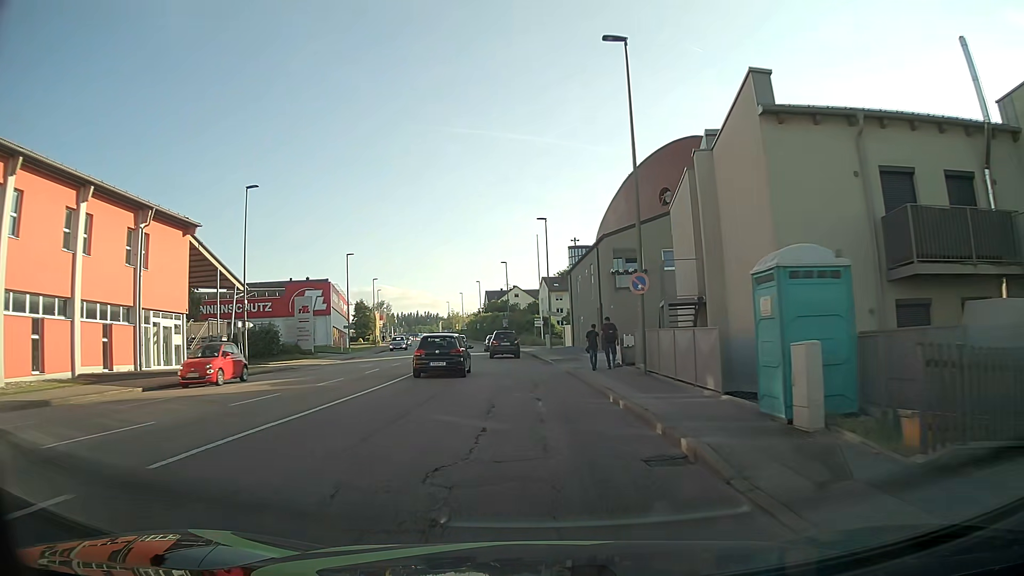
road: tertiary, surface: asphalt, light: Day
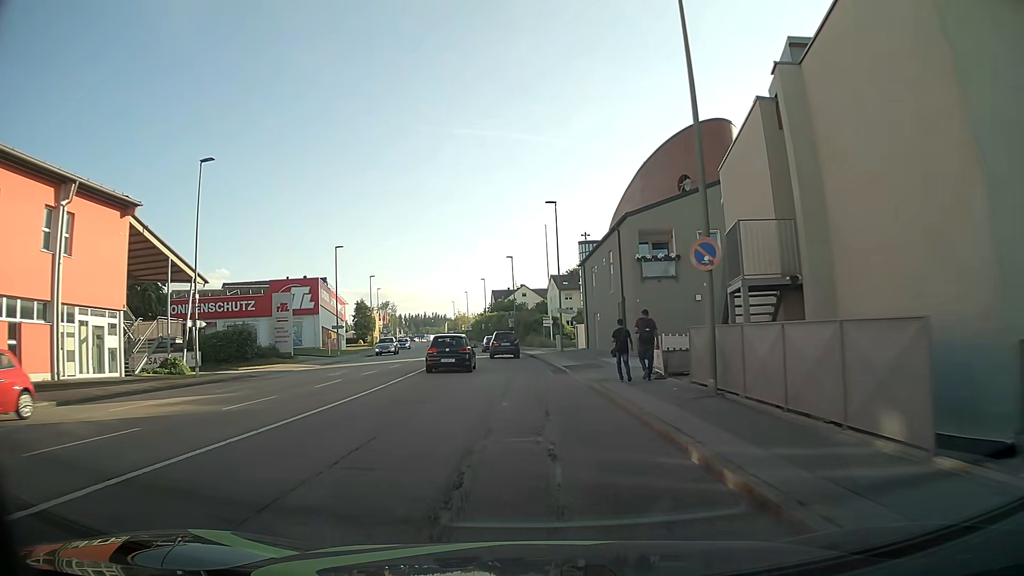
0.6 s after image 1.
(-0.1, +6.8) m; -1°
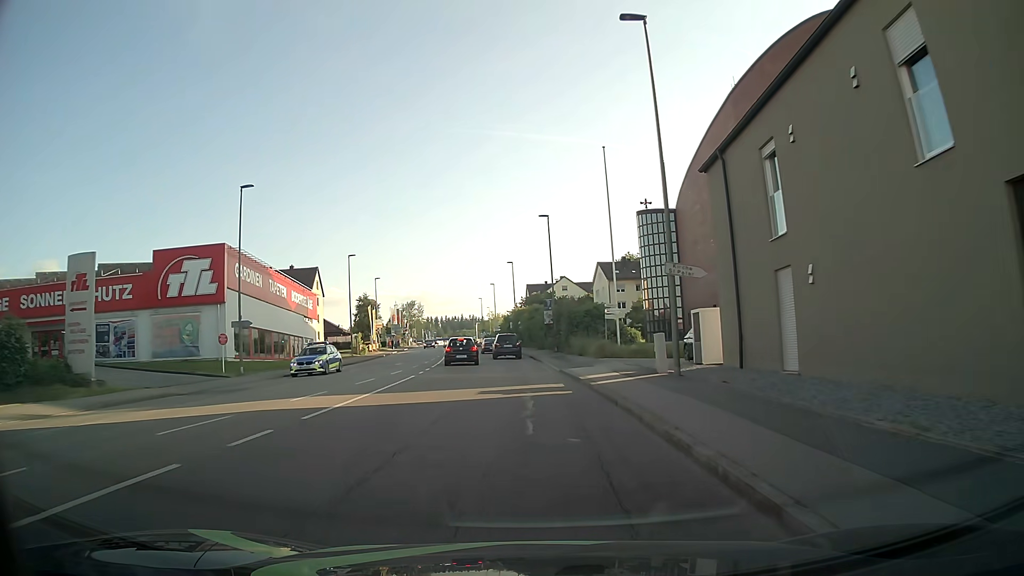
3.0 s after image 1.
(-0.9, +28.2) m; -4°
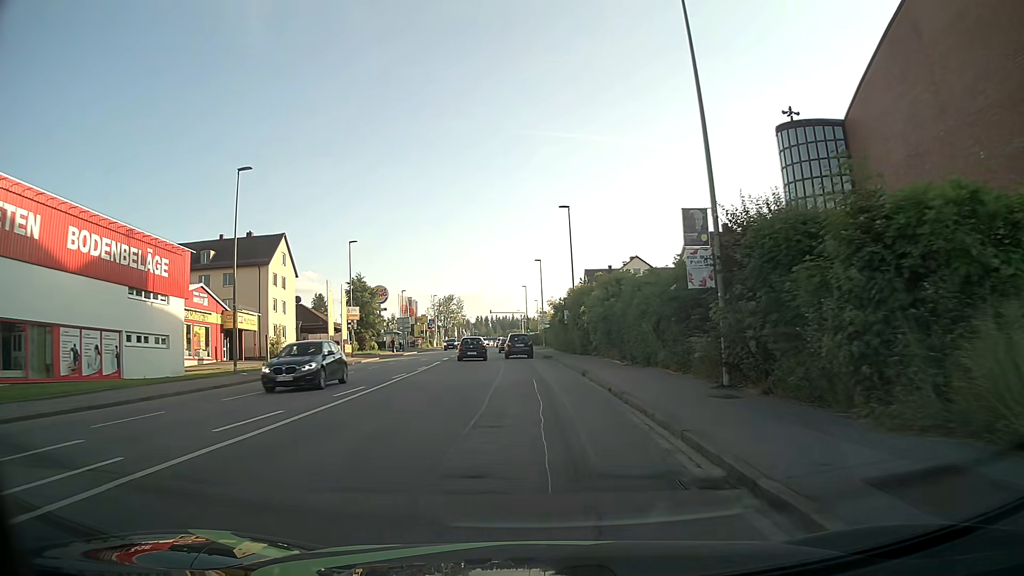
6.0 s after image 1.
(-1.1, +35.9) m; -4°
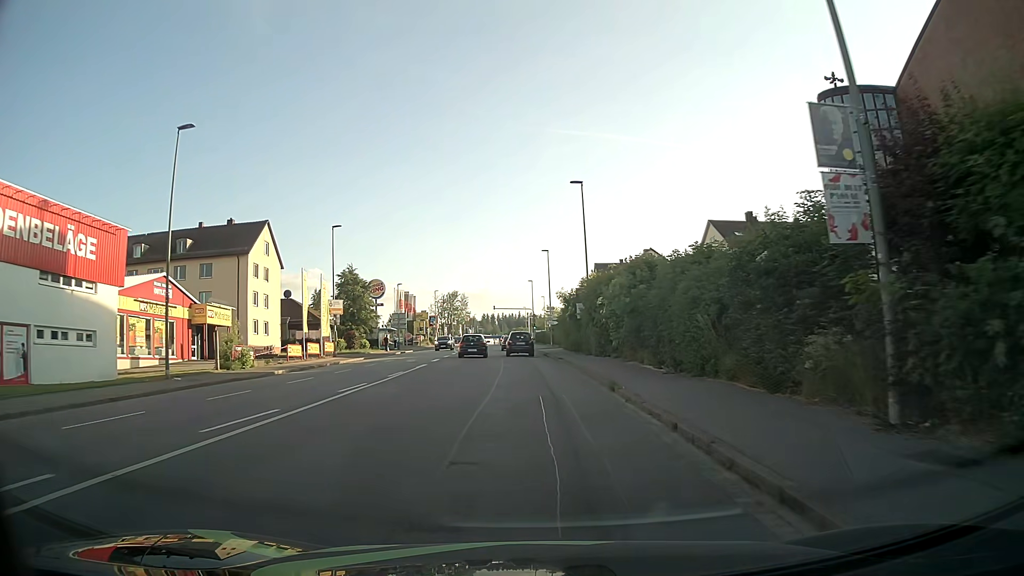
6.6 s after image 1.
(-0.1, +7.1) m; -1°
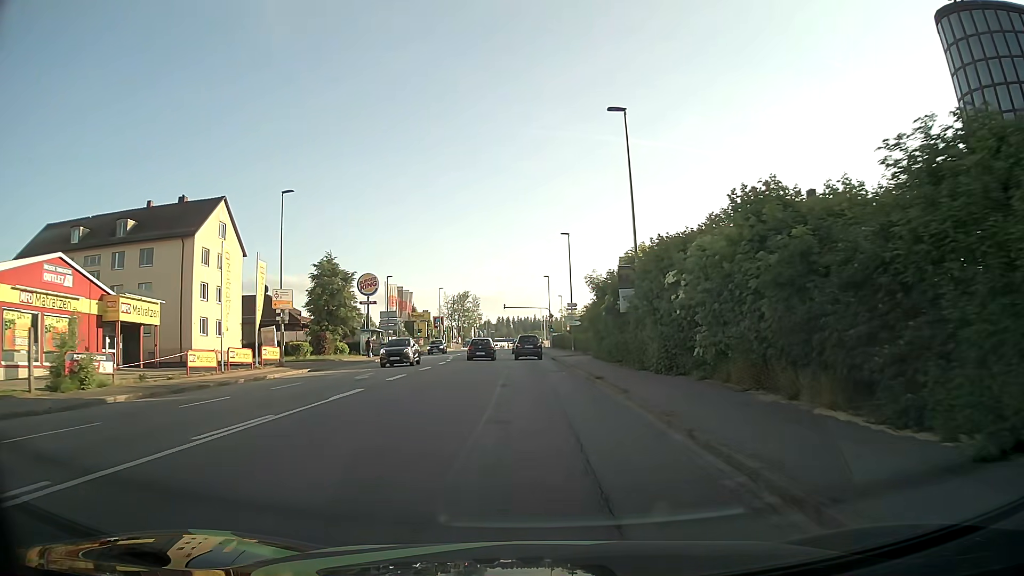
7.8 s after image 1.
(-0.1, +14.2) m; -1°
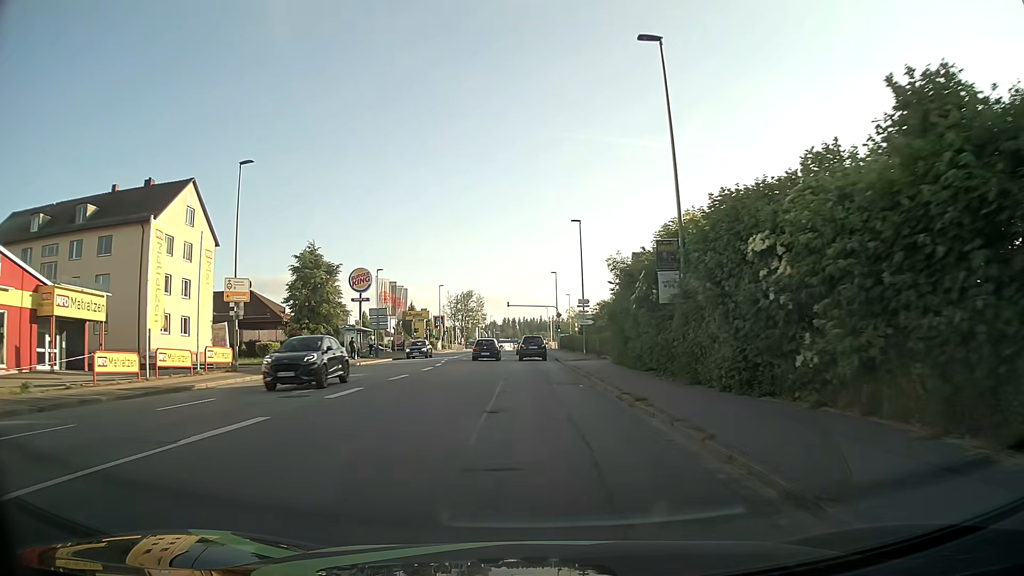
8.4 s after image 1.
(0.0, +7.1) m; 0°
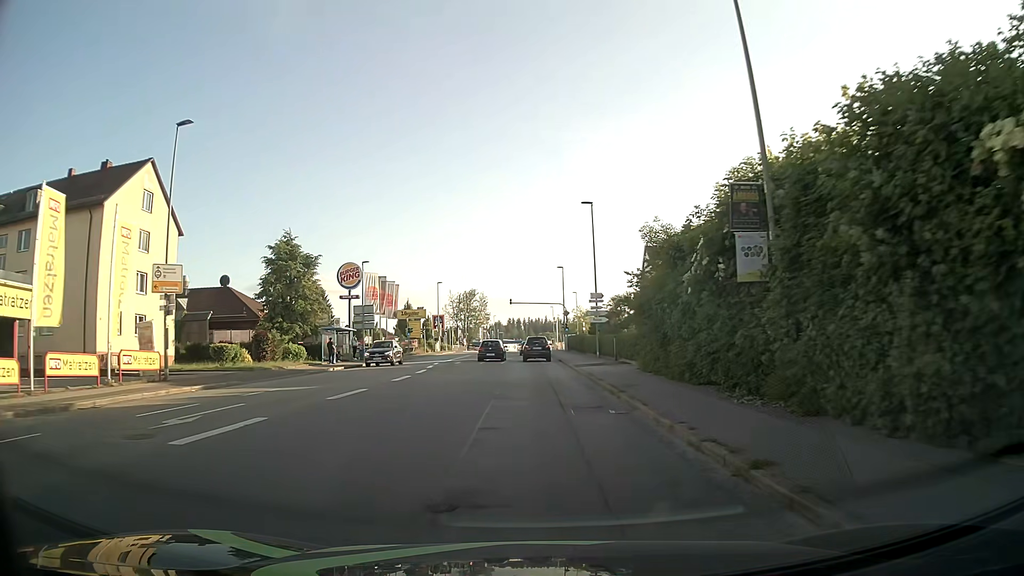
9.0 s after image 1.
(0.0, +7.1) m; 0°
(0, +10) (0, +20) (0, +30) (0, +40) (0, +50) (0, +60) (-1, +70) (-1, +80) (-1, +90) (-1, +100) m
